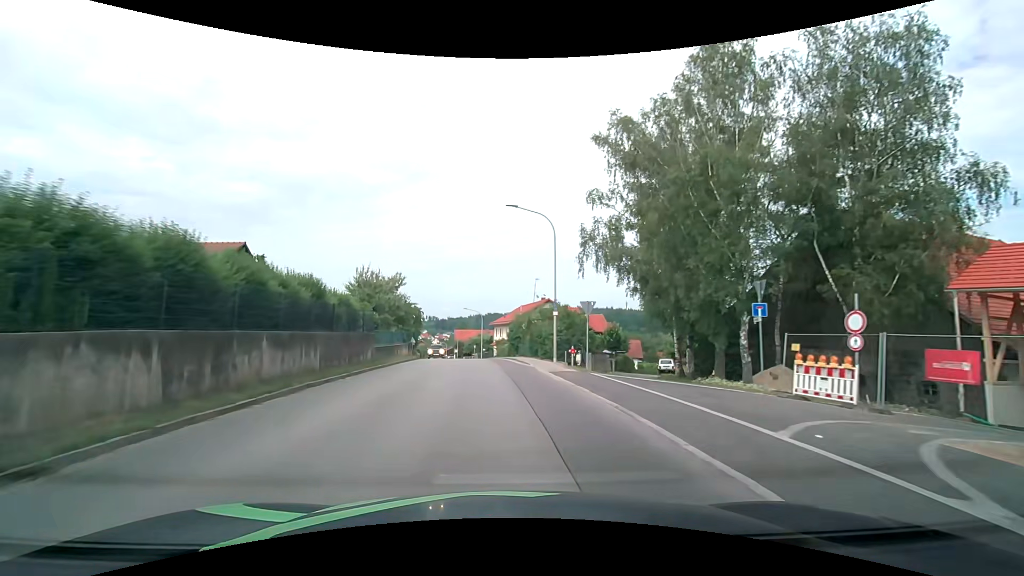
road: tertiary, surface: asphalt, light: Day
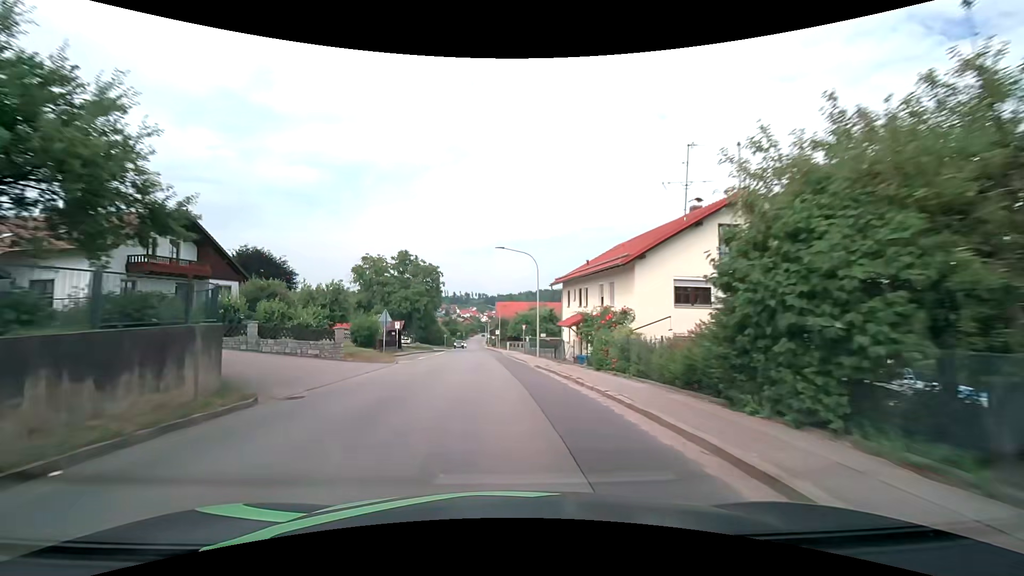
(-1.9, +39.4) m; -5°
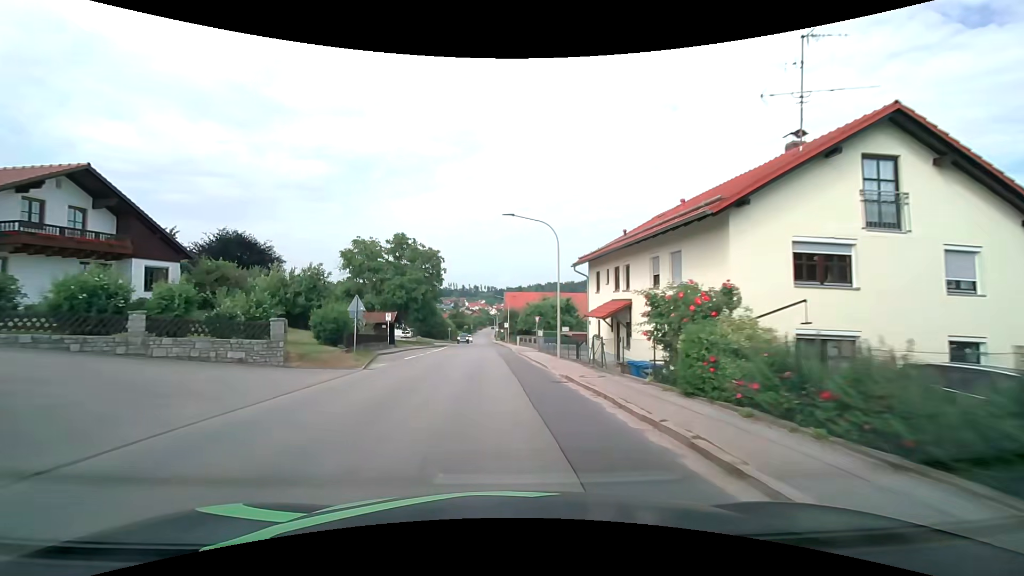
(0.0, +8.0) m; -1°
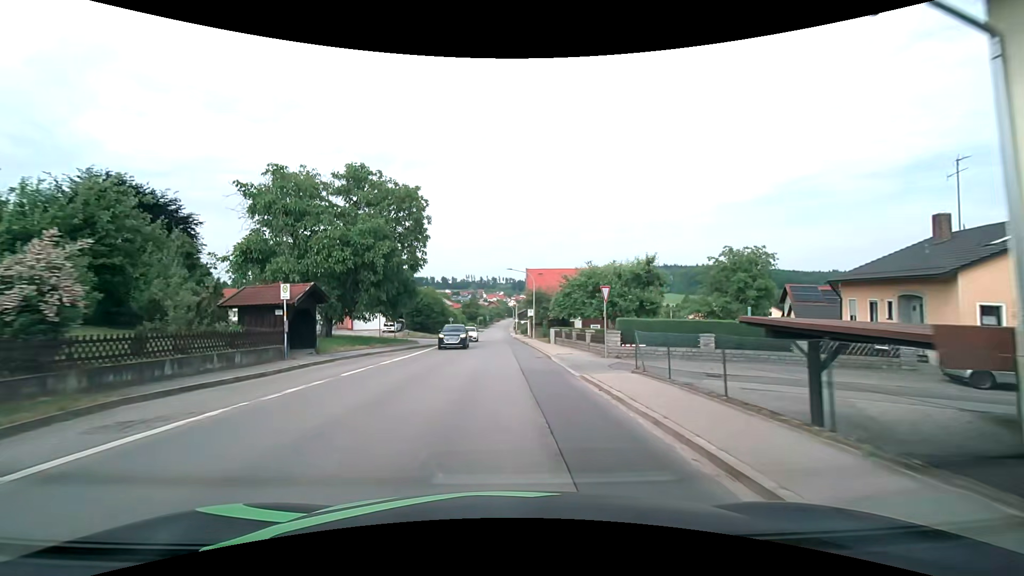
(-0.4, +23.9) m; -2°
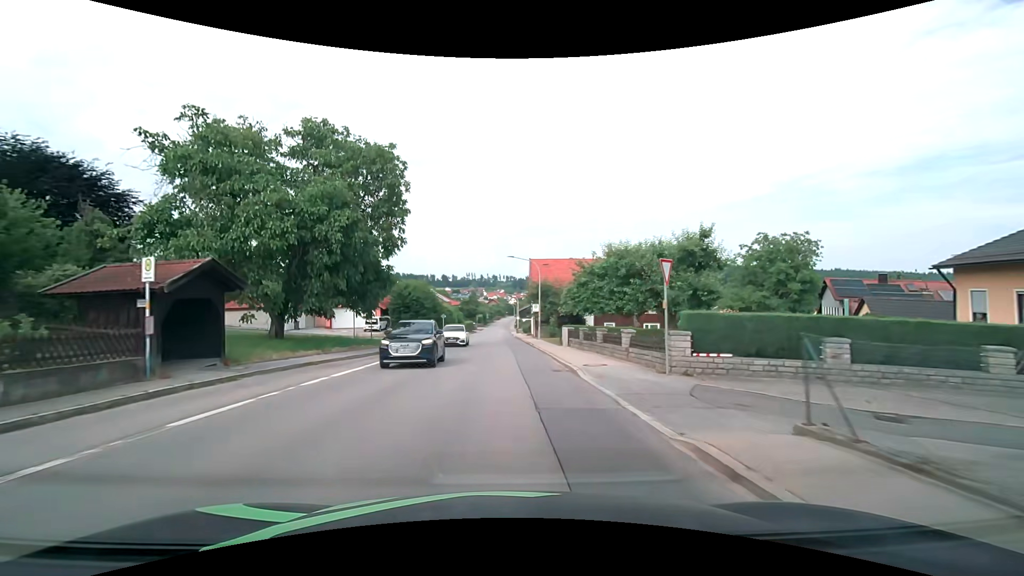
(0.0, +7.8) m; 0°
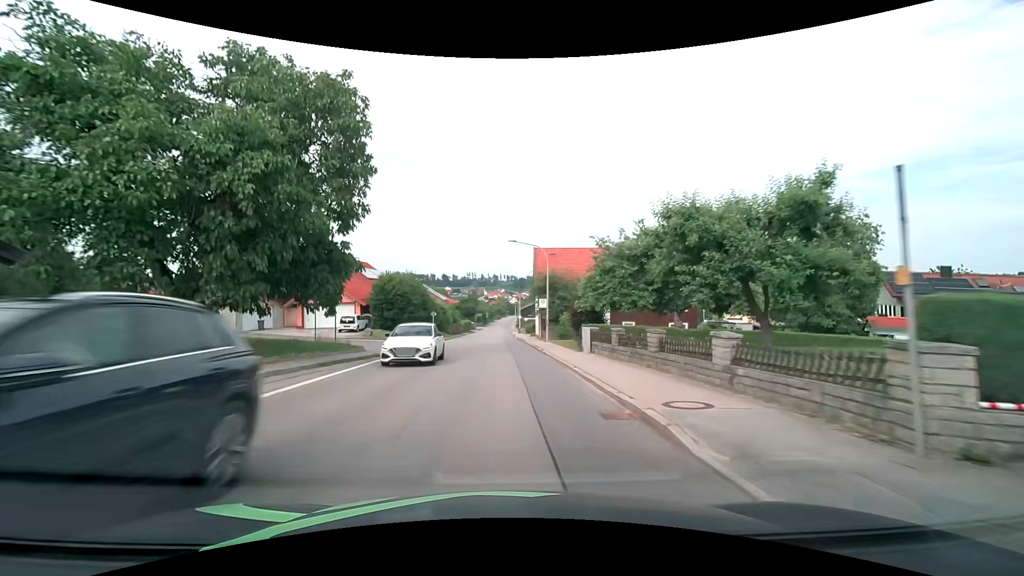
(0.0, +7.8) m; 0°
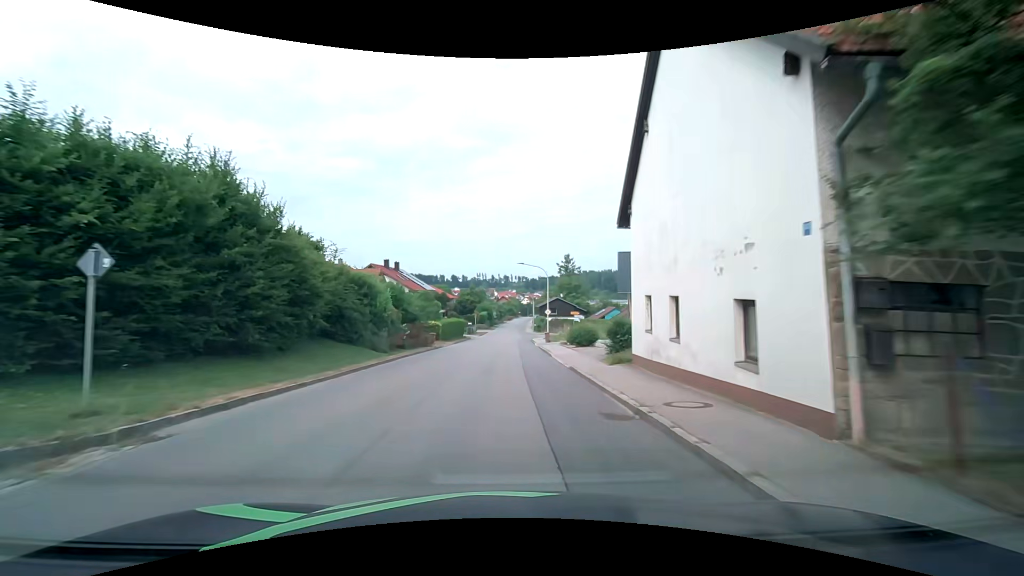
(-0.5, +38.3) m; -1°
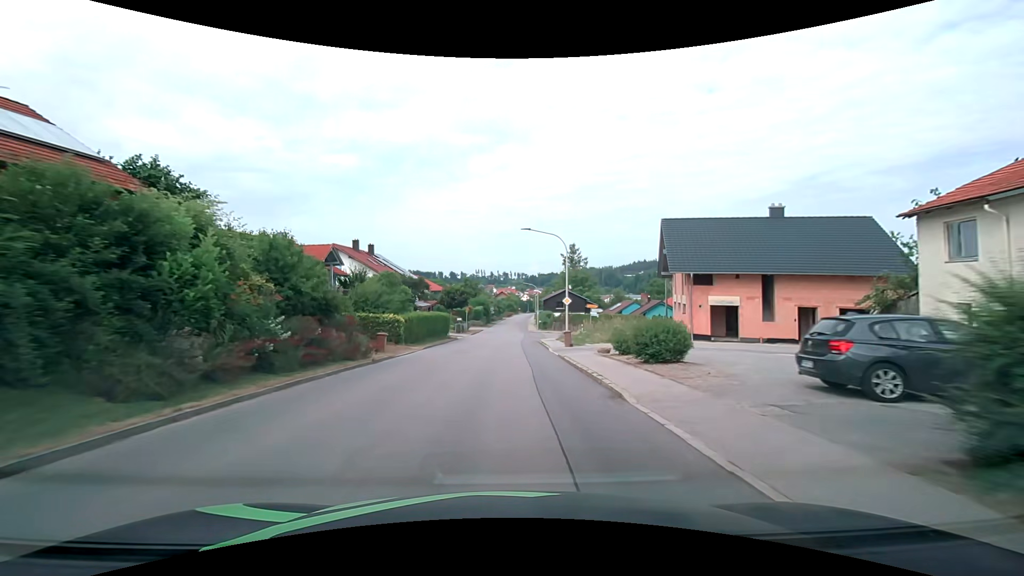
(0.0, +15.3) m; +1°
(0, +10) (0, +20) (0, +30) (0, +40) (0, +50) (0, +60) (+1, +70) (+1, +80) (+1, +90) (+1, +100) m
